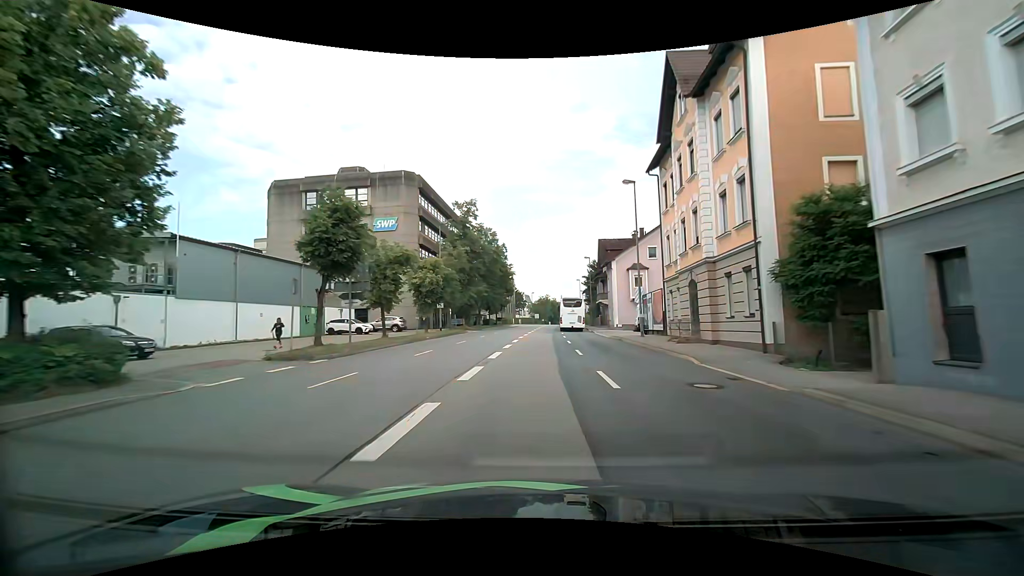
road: primary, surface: asphalt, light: Day
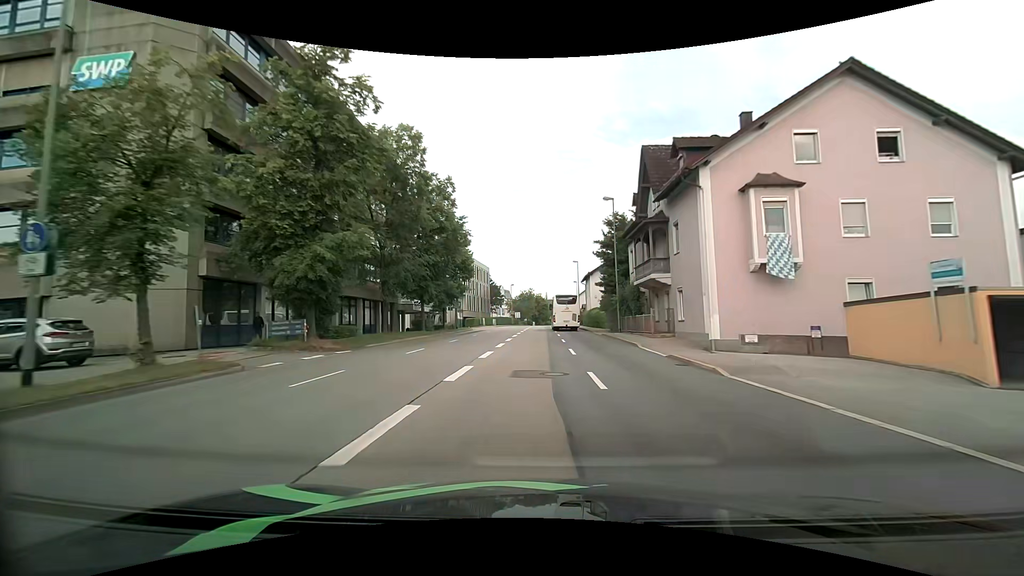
(+0.6, +36.1) m; +2°
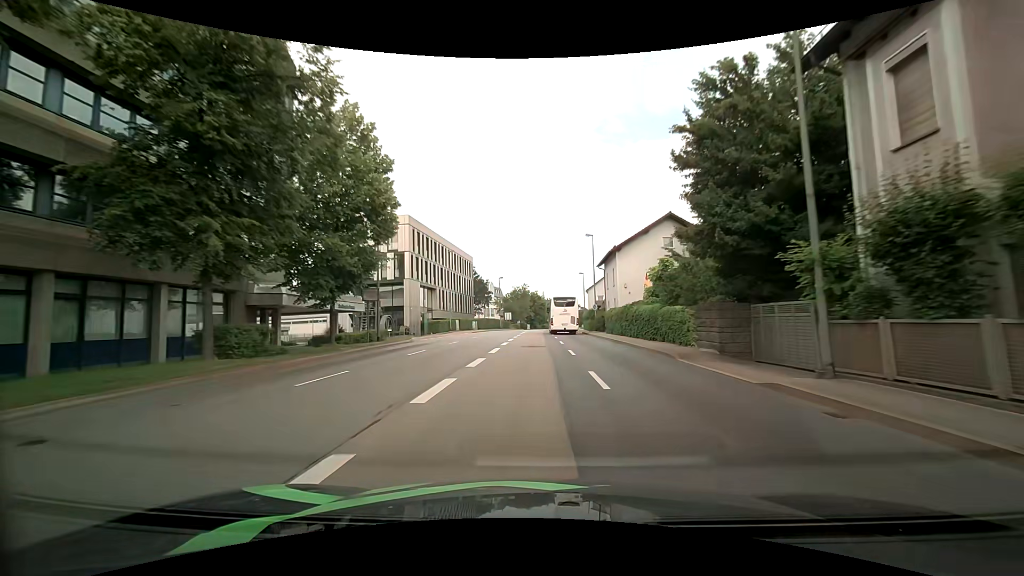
(+0.1, +26.8) m; 0°
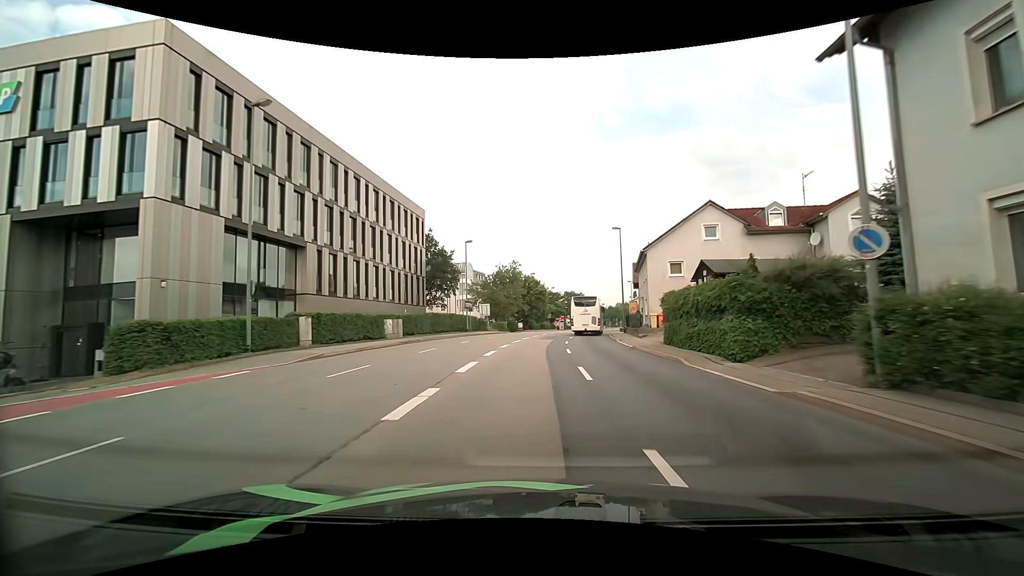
(+0.2, +43.3) m; 0°
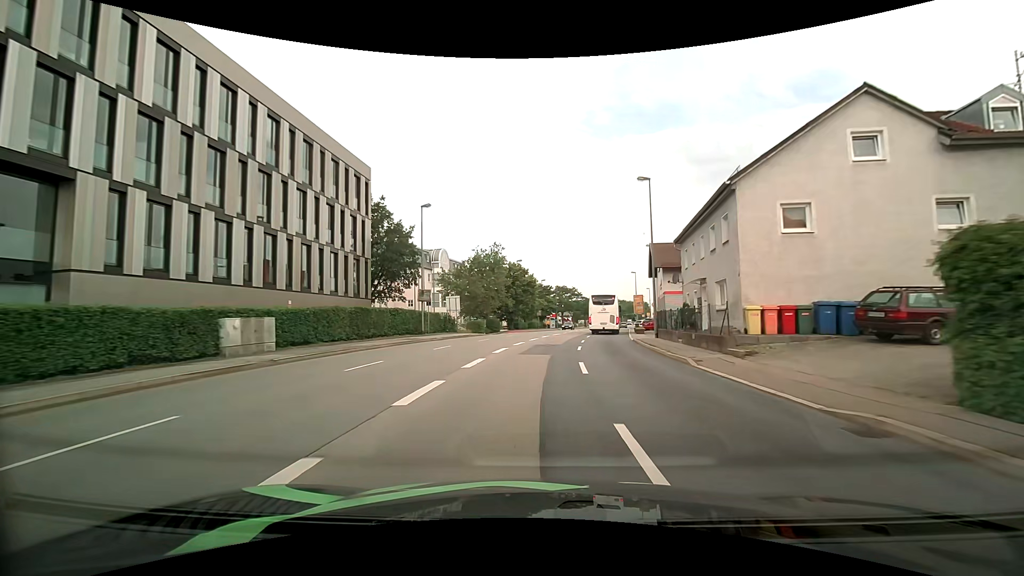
(+0.1, +16.8) m; +2°
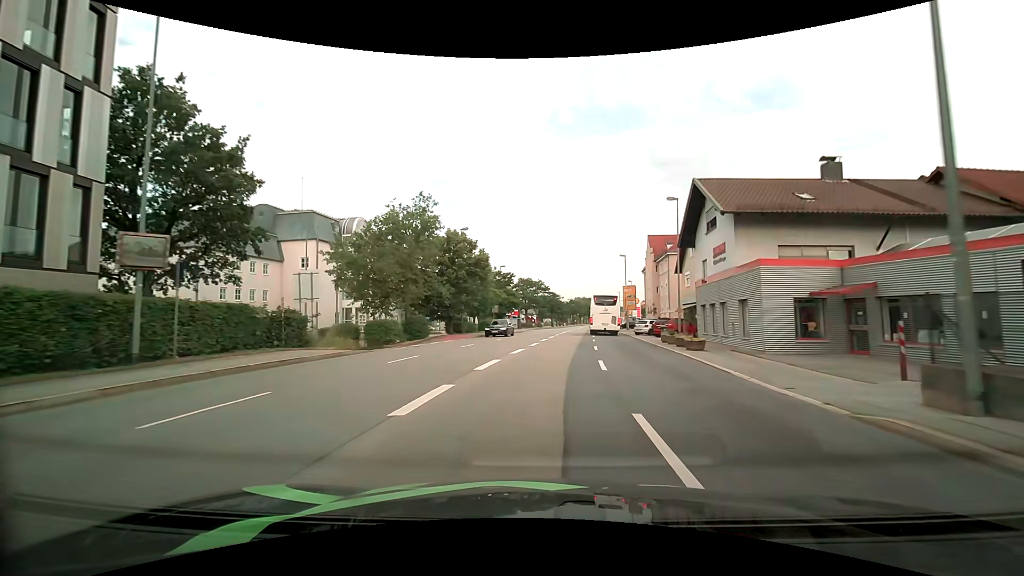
(+0.7, +24.7) m; +4°
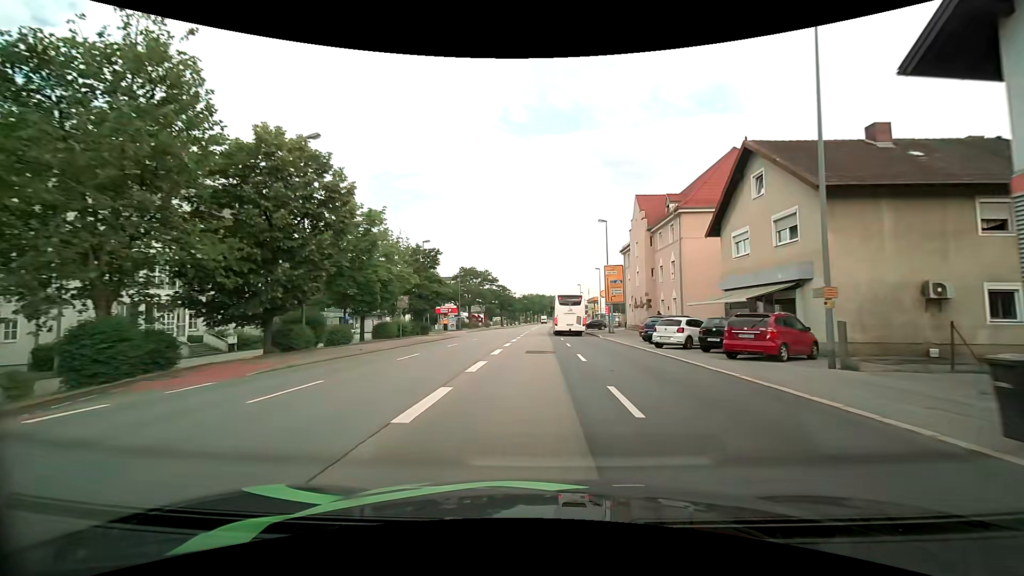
(+1.4, +24.2) m; +6°
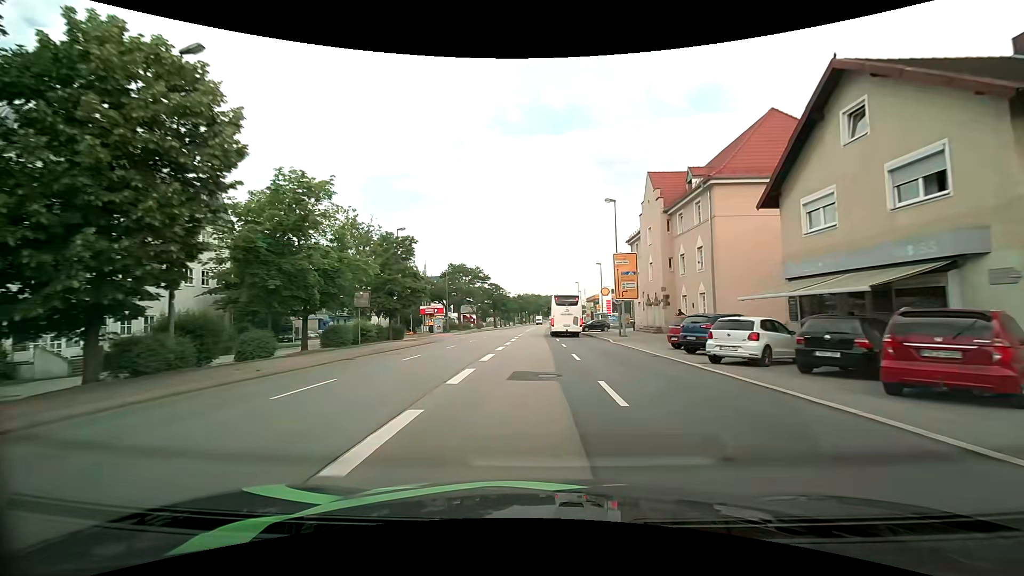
(0.0, +8.1) m; 0°
(0, +10) (0, +20) (0, +30) (0, +40) (0, +50) (0, +60) (0, +70) (0, +80) (+1, +90) (+1, +100) m
